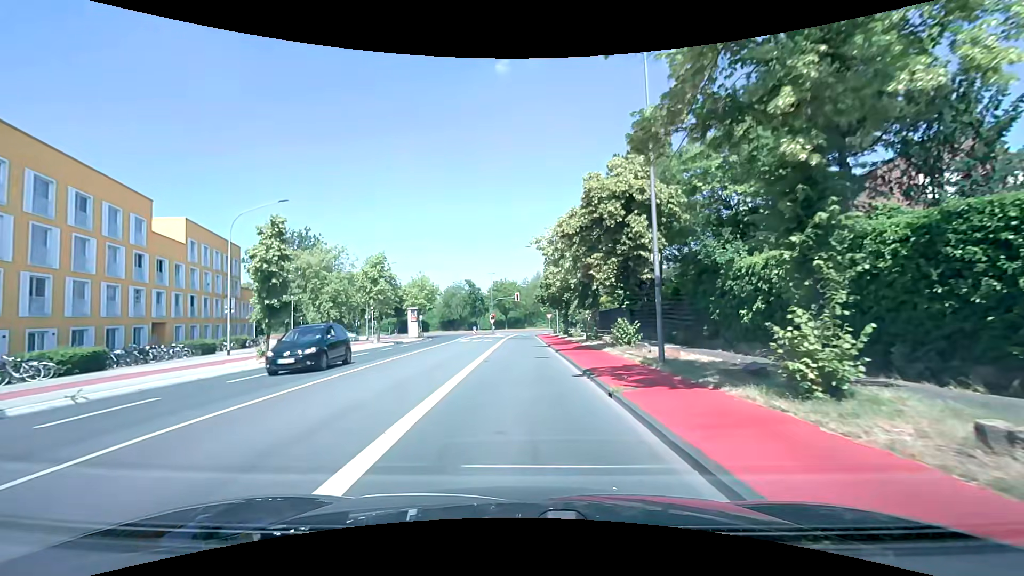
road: tertiary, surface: asphalt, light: Day
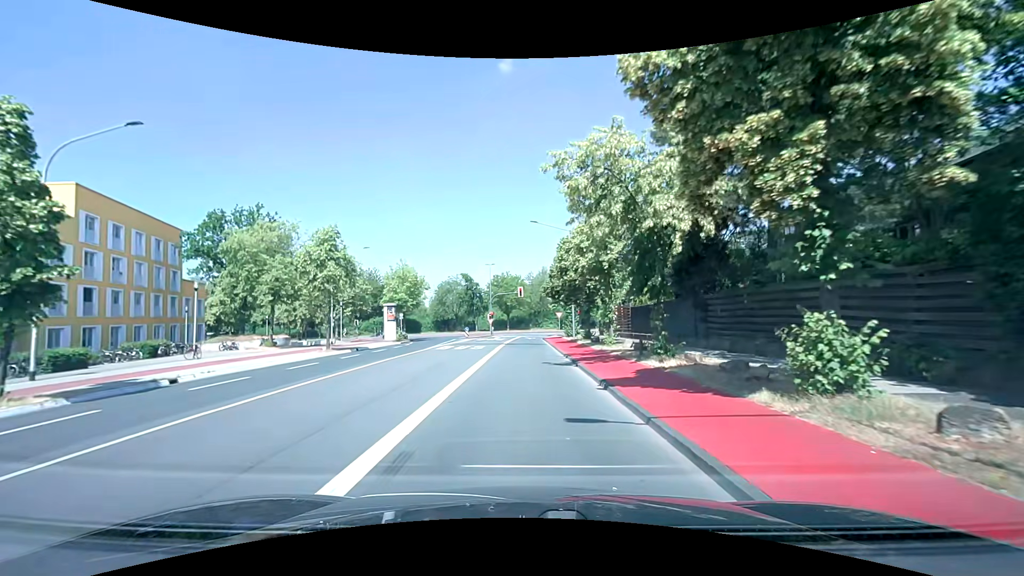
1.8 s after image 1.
(-0.1, +13.3) m; 0°
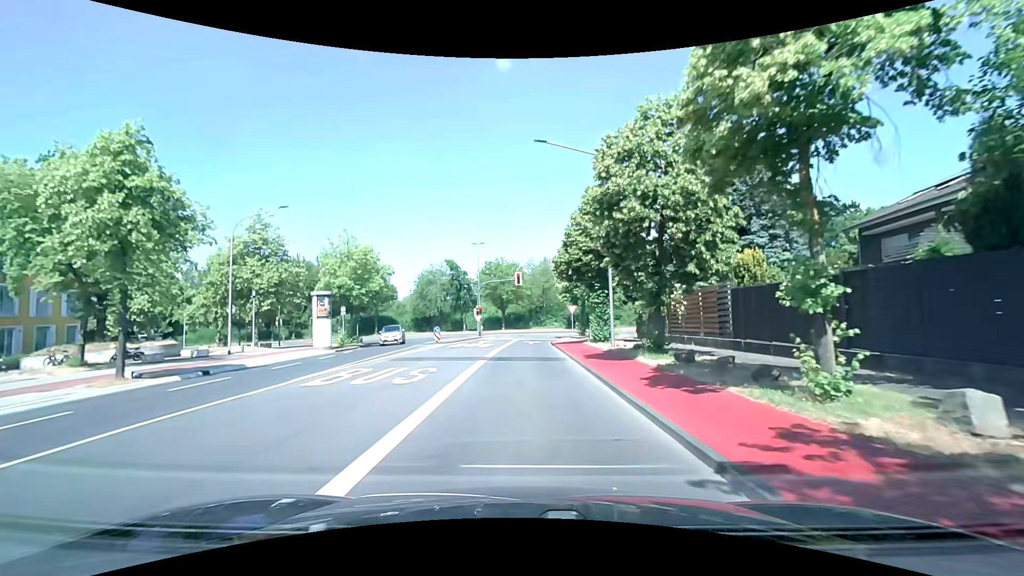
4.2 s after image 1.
(0.0, +17.8) m; 0°
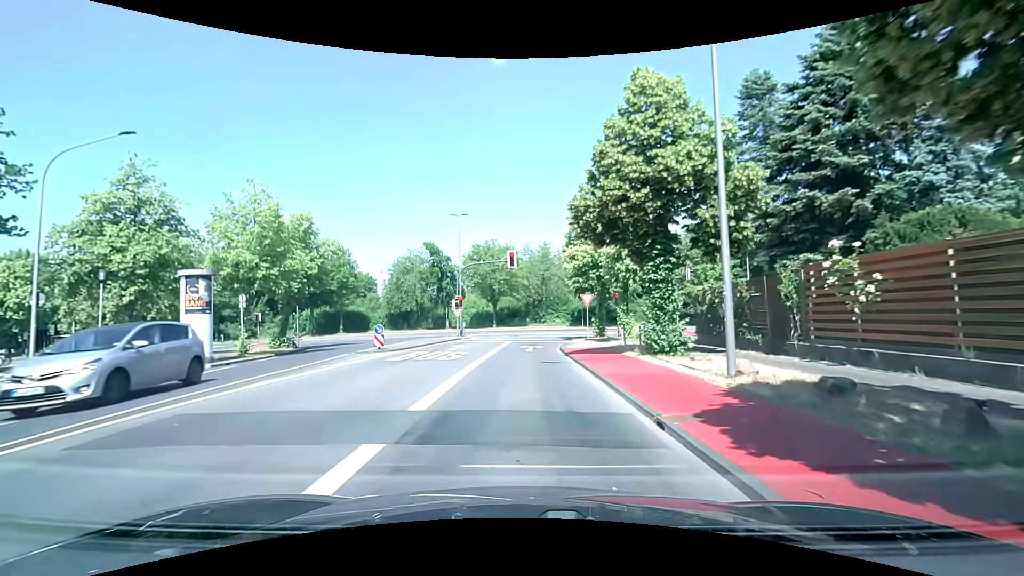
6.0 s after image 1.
(+0.1, +13.1) m; 0°
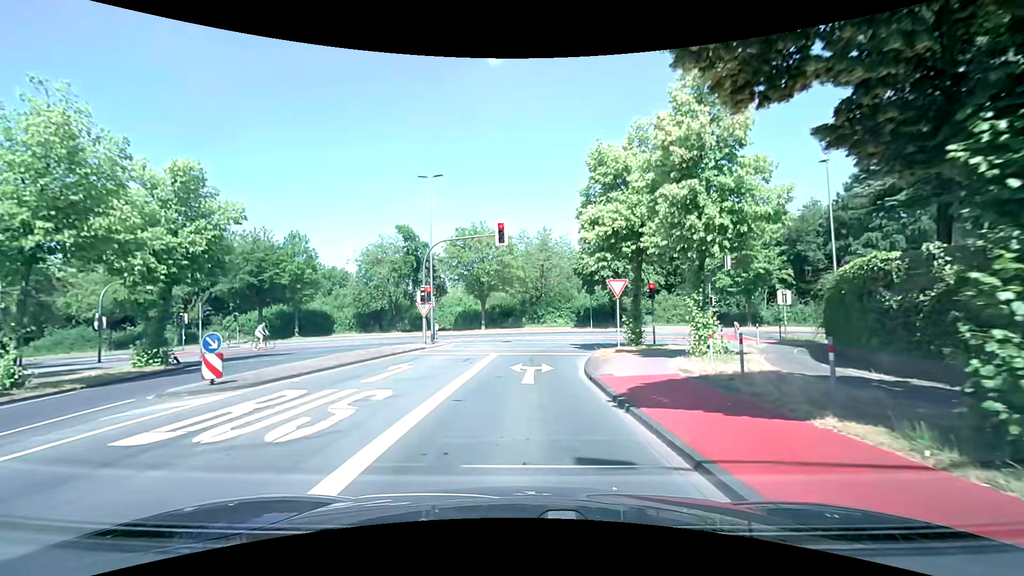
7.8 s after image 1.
(+0.1, +11.3) m; +1°
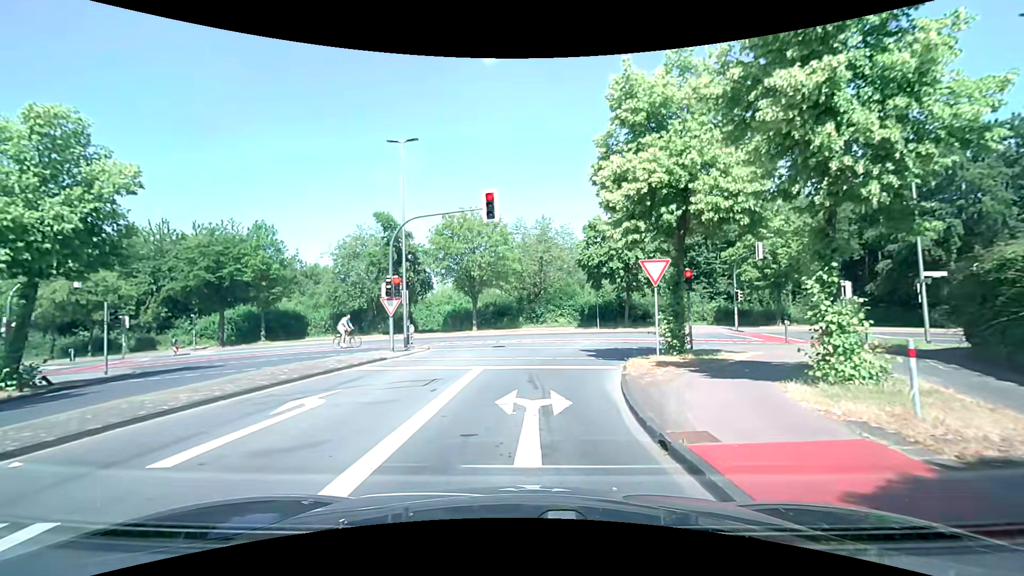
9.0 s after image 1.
(0.0, +6.1) m; 0°
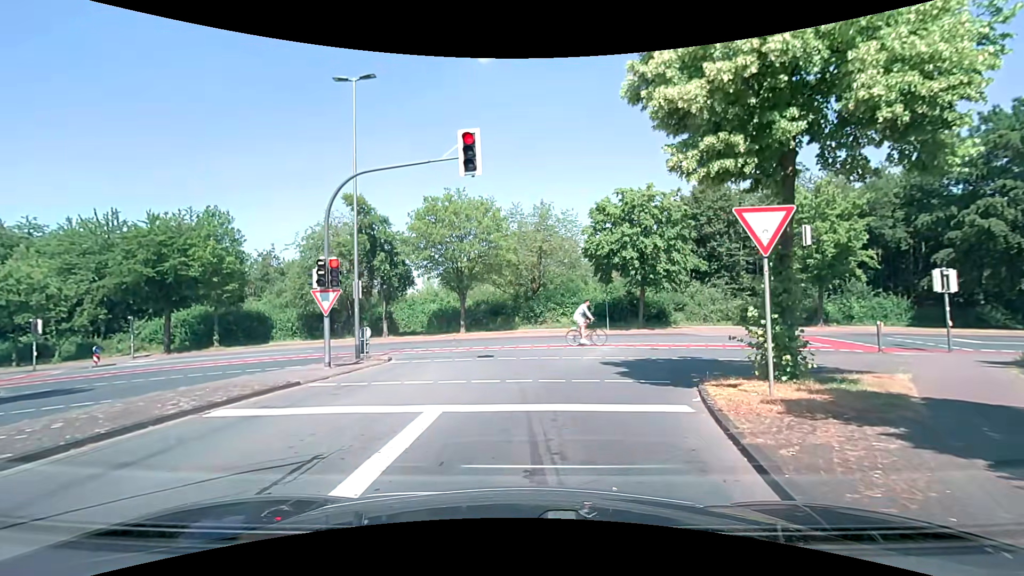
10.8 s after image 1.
(0.0, +6.3) m; -1°
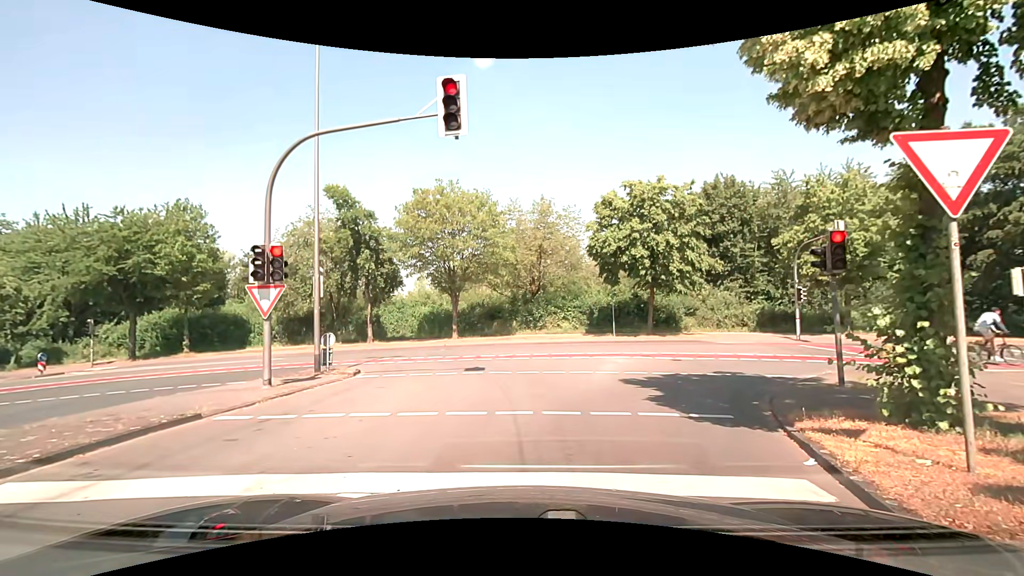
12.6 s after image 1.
(0.0, +3.1) m; -2°
(0, +10) (0, +20) (-4, +29) (-13, +33) (-23, +34) (-33, +35) (-43, +36) (-53, +37) (-63, +38) (-73, +38) m
